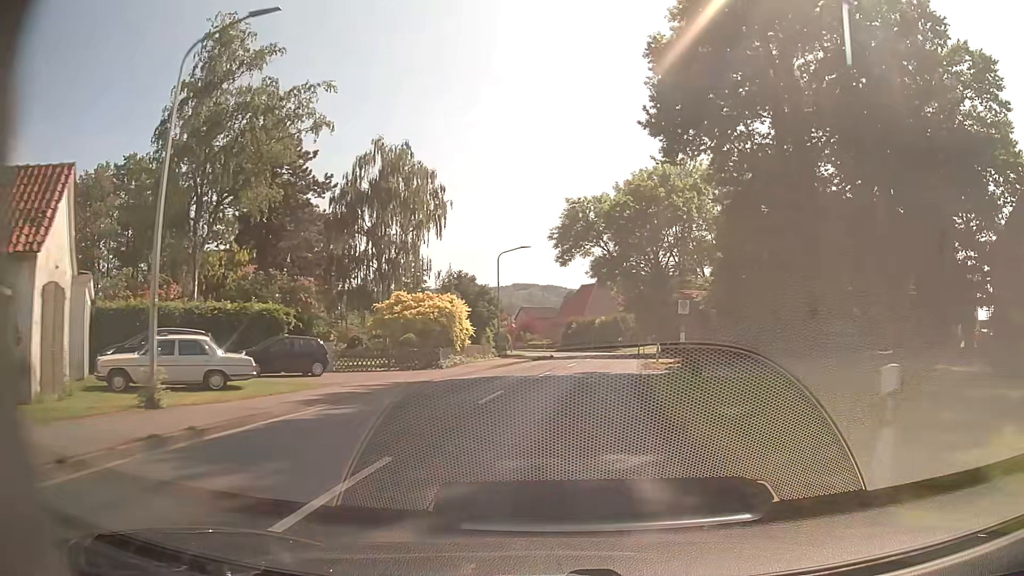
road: secondary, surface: asphalt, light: Day
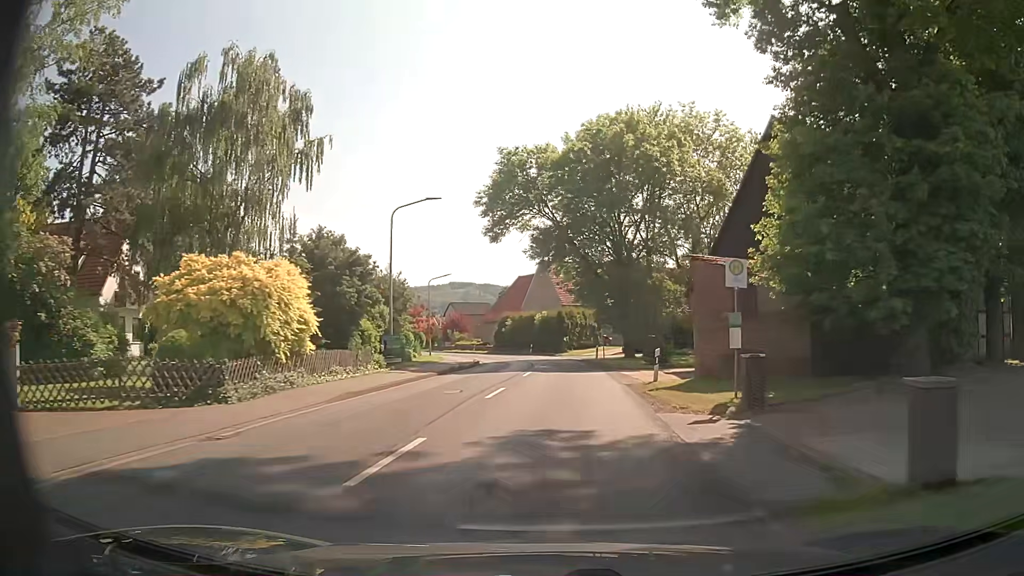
(+0.7, +16.3) m; +5°
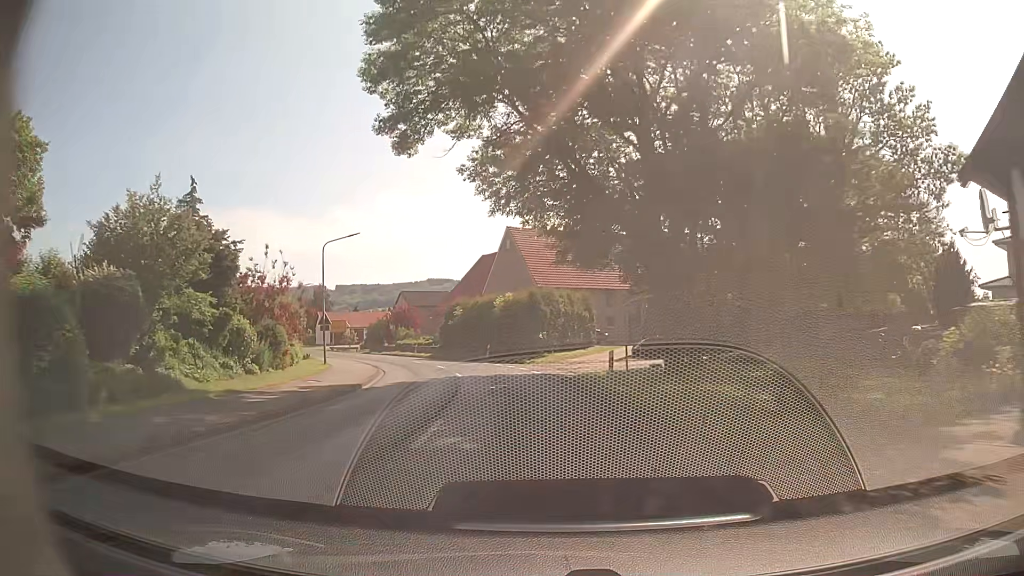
(+0.9, +24.4) m; +2°
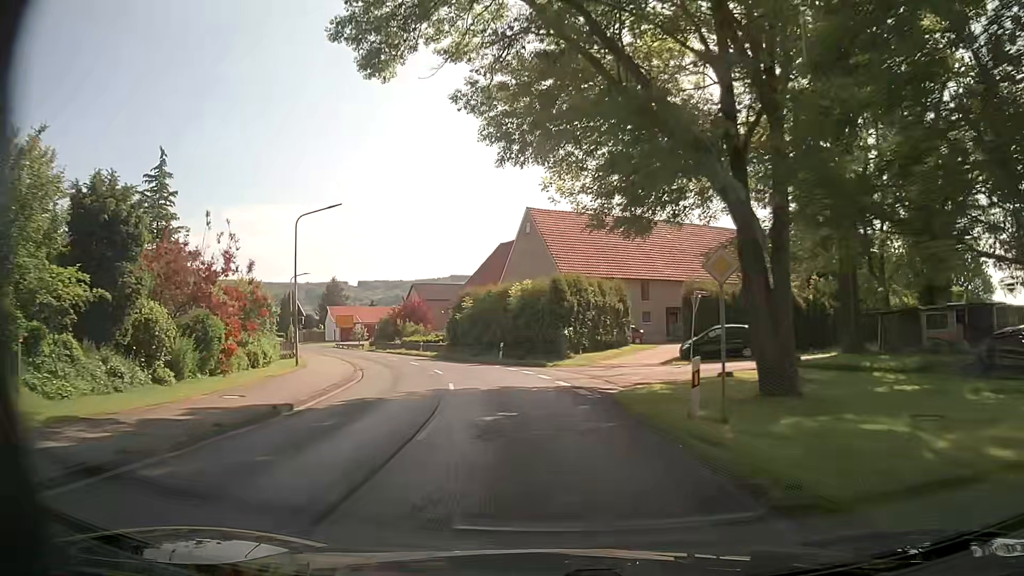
(-0.1, +8.1) m; -2°
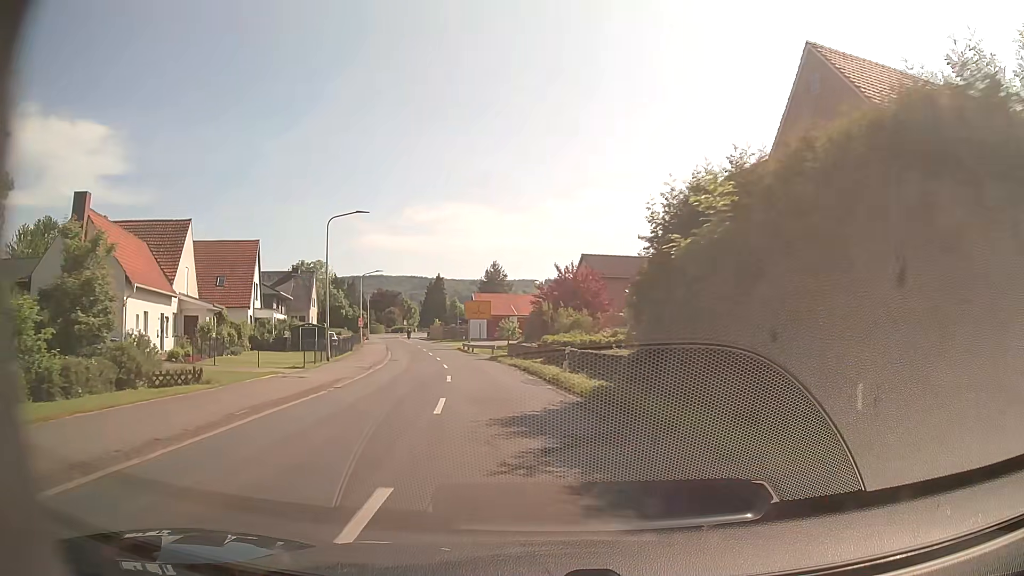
(-4.1, +32.6) m; -15°
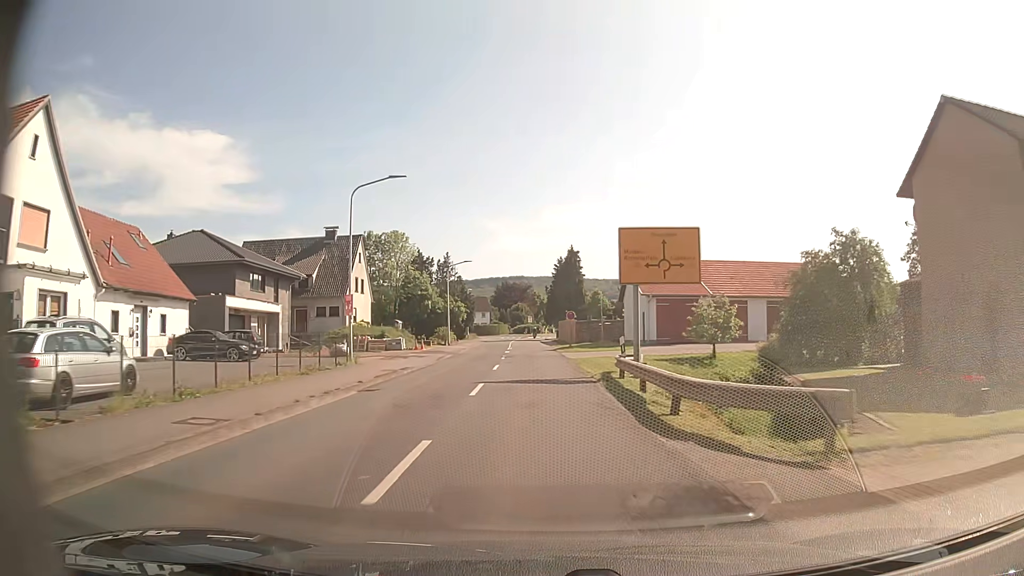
(-5.9, +42.2) m; -14°
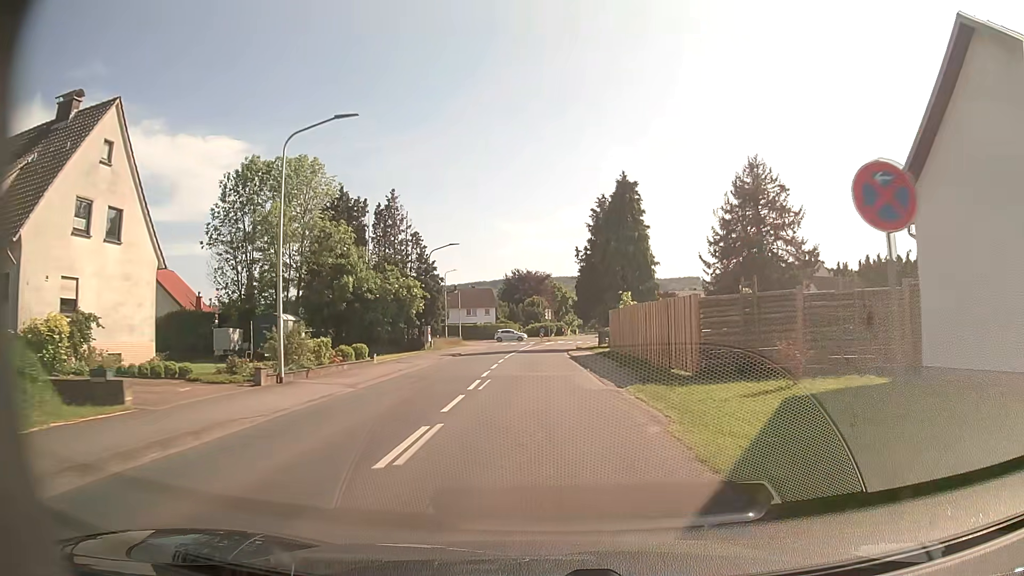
(-0.6, +43.2) m; -1°
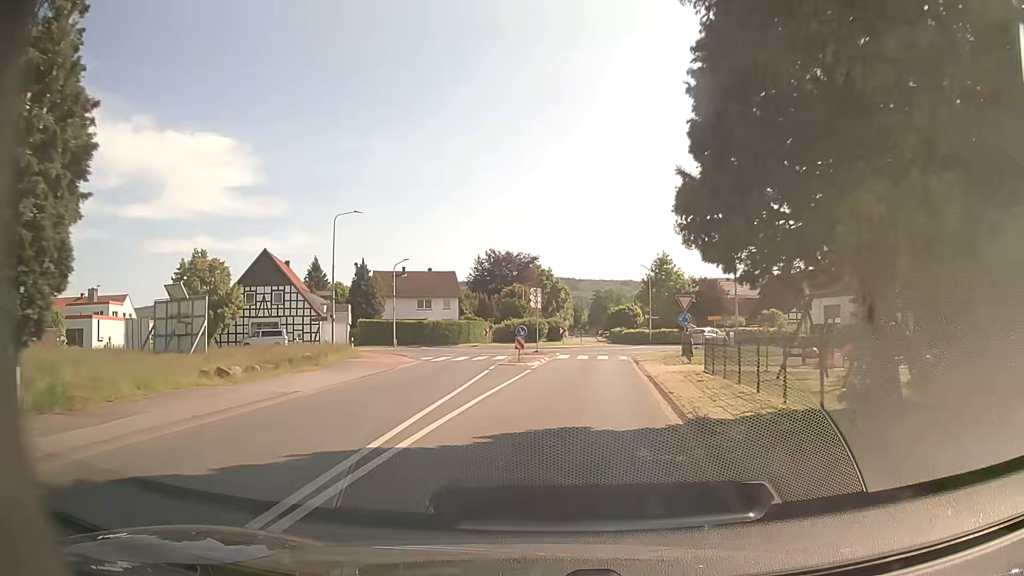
(-0.1, +39.7) m; +1°
(0, +10) (+1, +20) (+2, +30) (+3, +40) (+8, +49) (+15, +56) (+23, +61) (+33, +64) (+42, +67) (+52, +71) m
